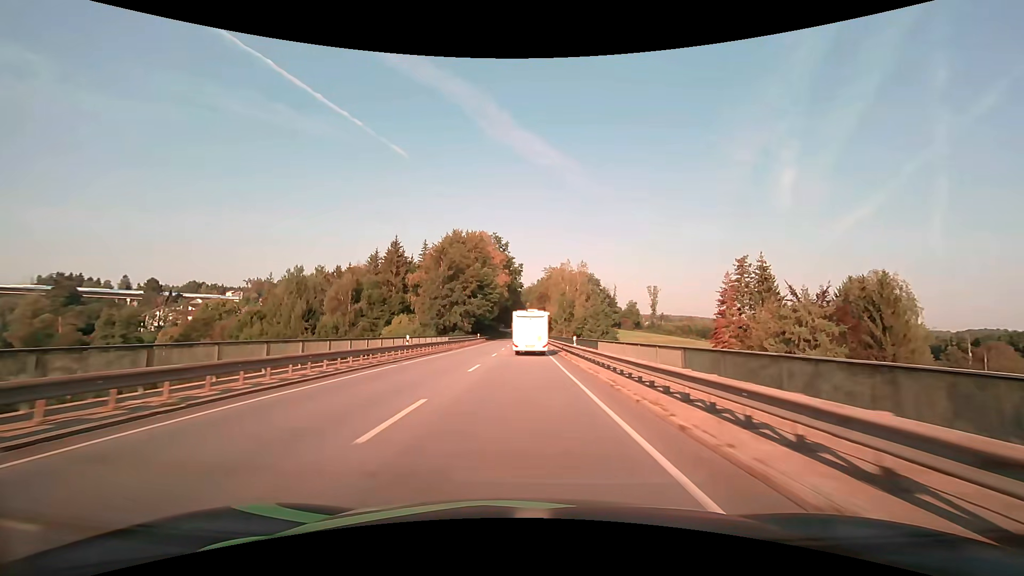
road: primary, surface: asphalt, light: Day
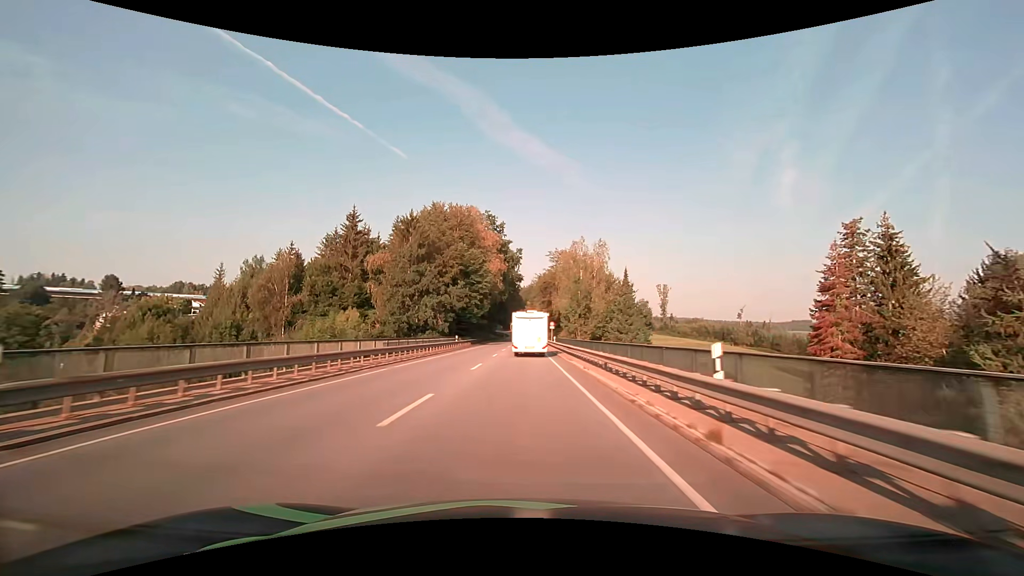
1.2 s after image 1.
(0.0, +23.3) m; 0°
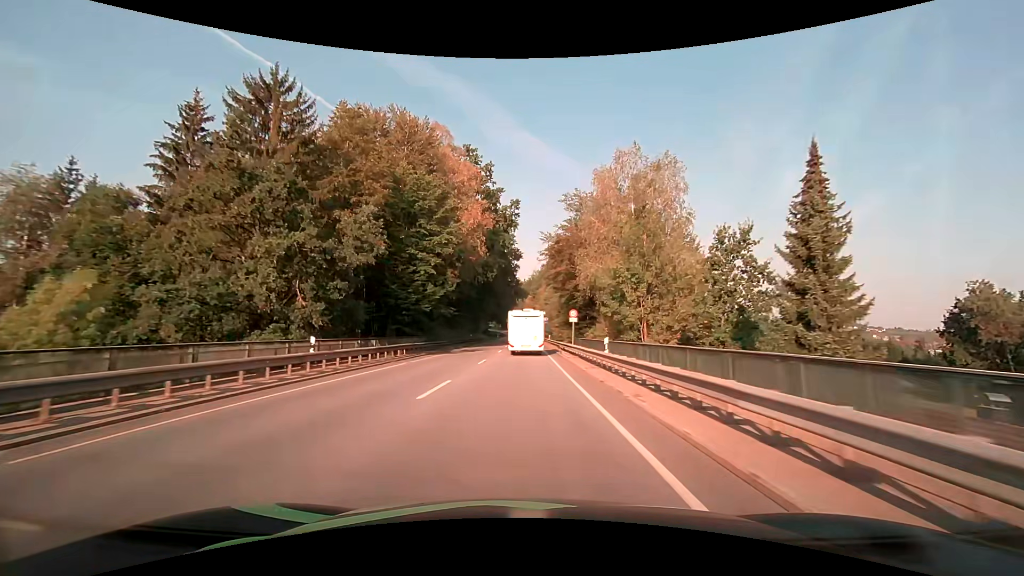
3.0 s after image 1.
(0.0, +34.4) m; 0°
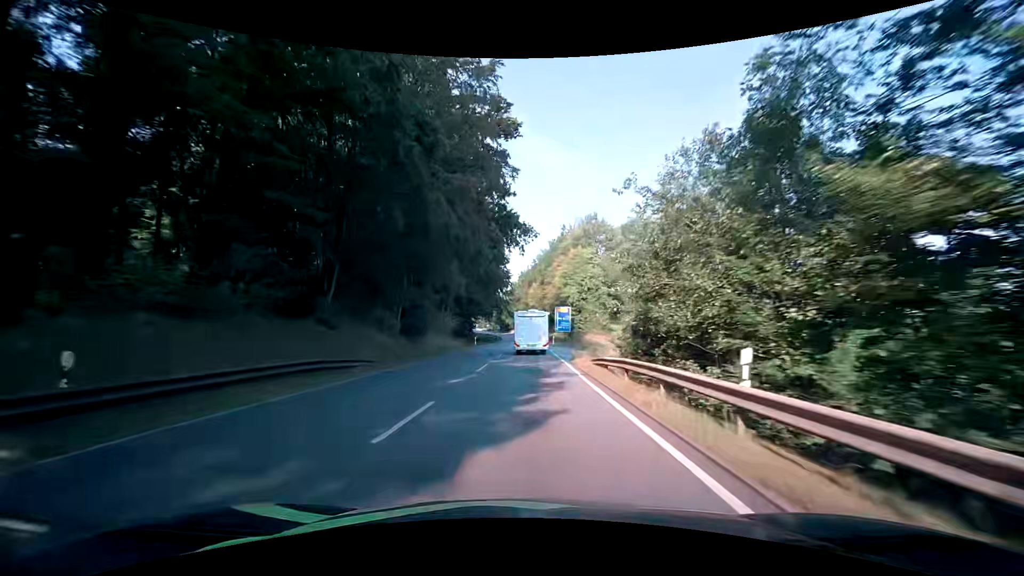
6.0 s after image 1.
(-0.2, +54.4) m; 0°
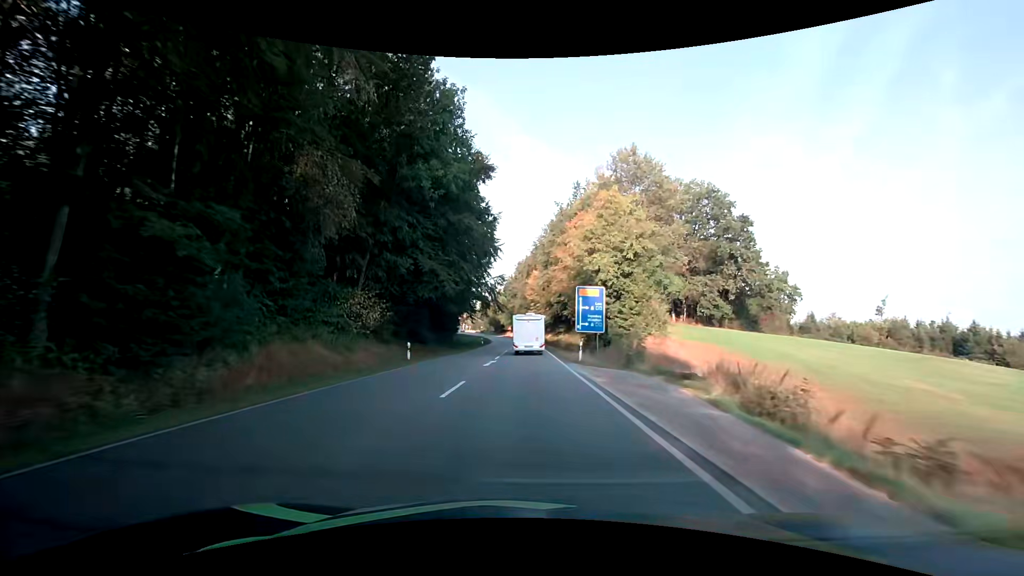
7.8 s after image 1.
(-0.4, +30.6) m; -1°
(0, +10) (0, +20) (0, +30) (0, +40) (0, +50) (0, +60) (0, +70) (0, +80) (-1, +90) (-1, +100) m
